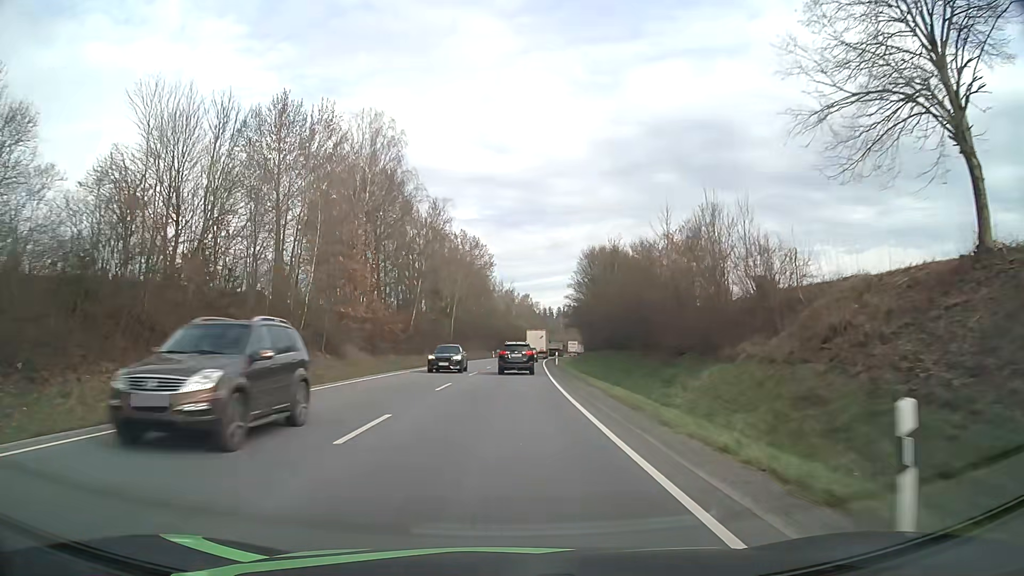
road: primary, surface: asphalt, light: Day
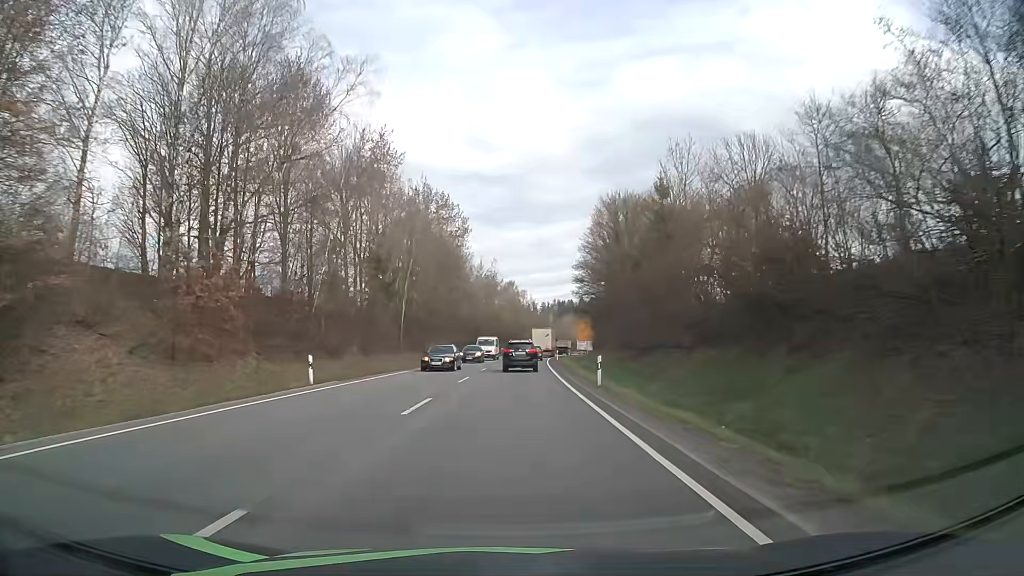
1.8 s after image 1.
(+0.3, +32.3) m; +1°
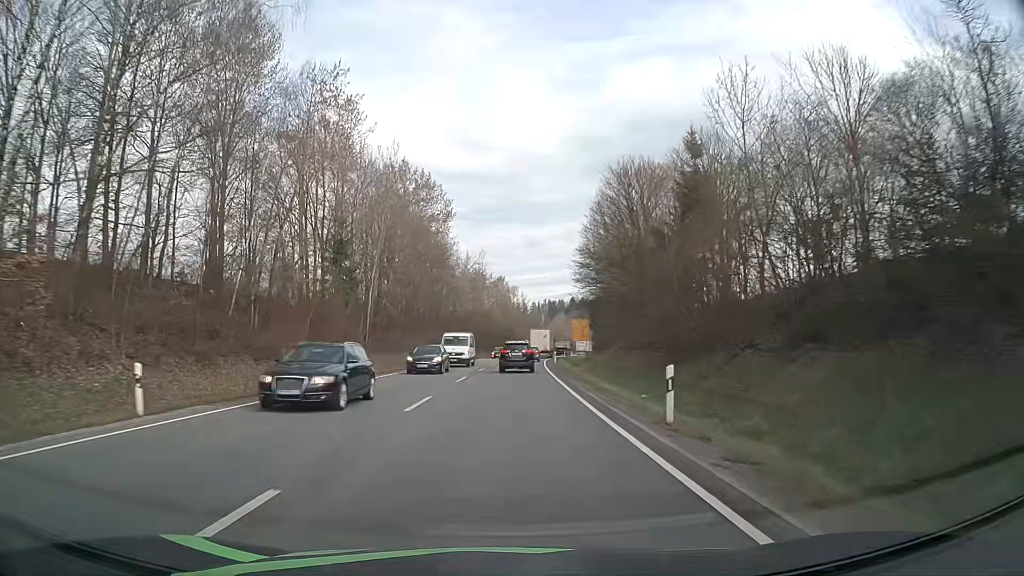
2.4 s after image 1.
(+0.1, +11.2) m; +1°
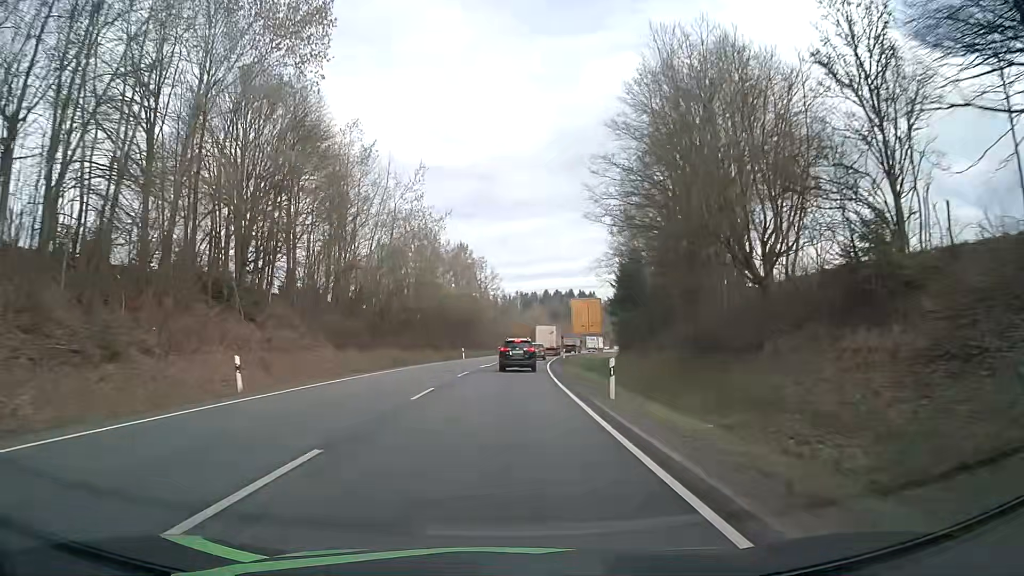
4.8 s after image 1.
(+1.0, +46.1) m; +2°
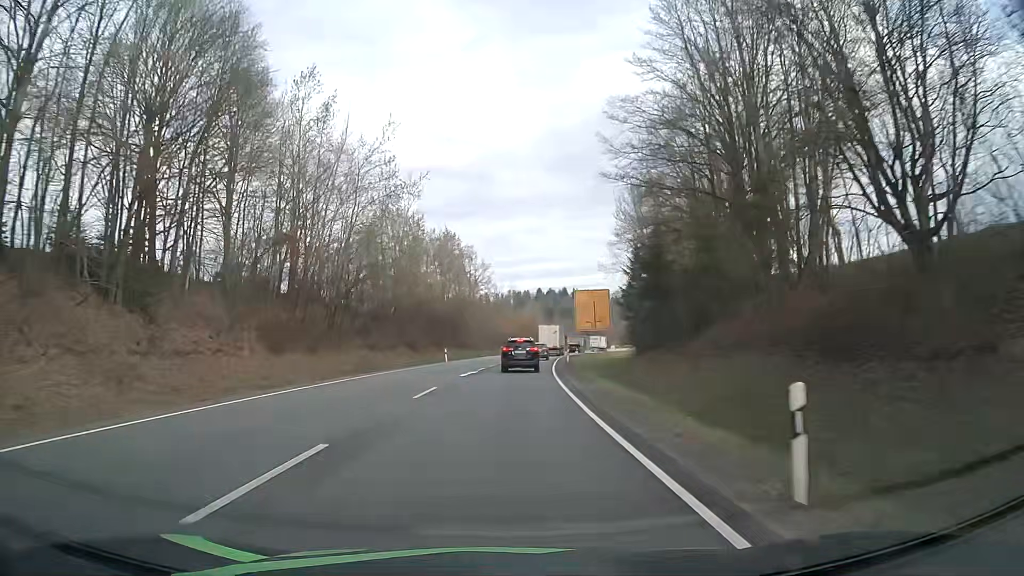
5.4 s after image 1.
(+0.1, +11.6) m; +1°
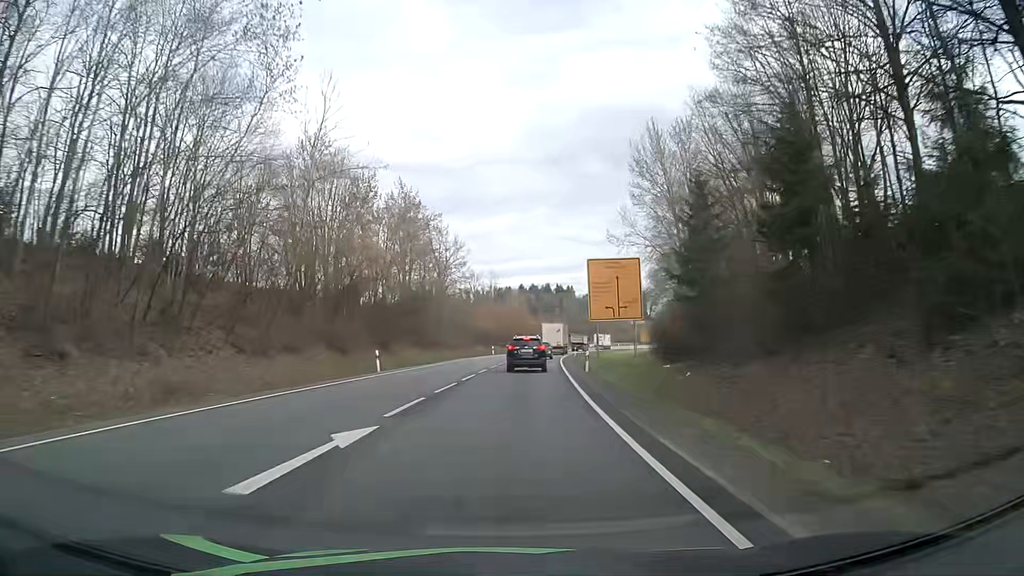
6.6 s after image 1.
(+0.2, +22.9) m; +2°
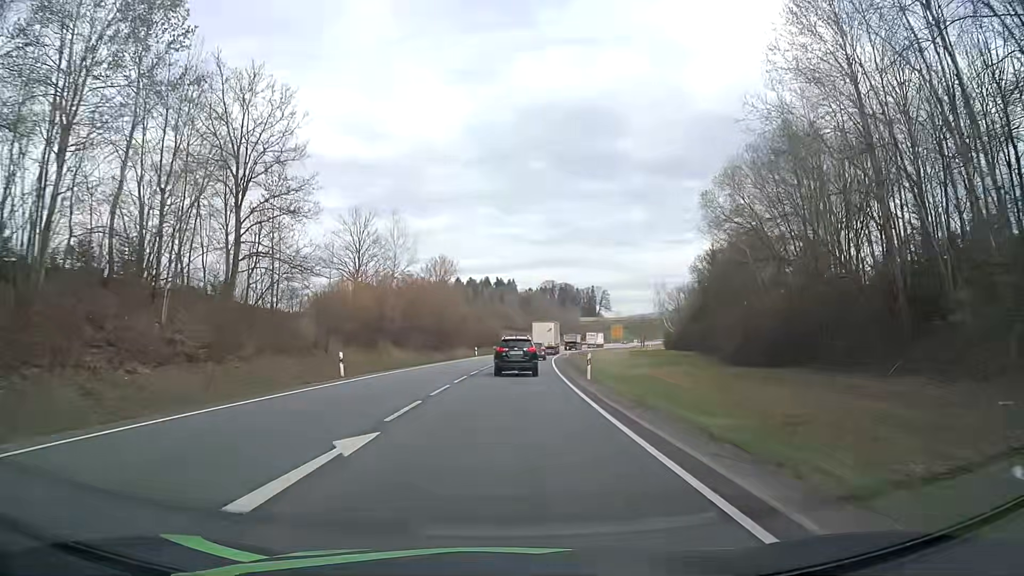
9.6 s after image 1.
(+2.2, +54.4) m; +5°
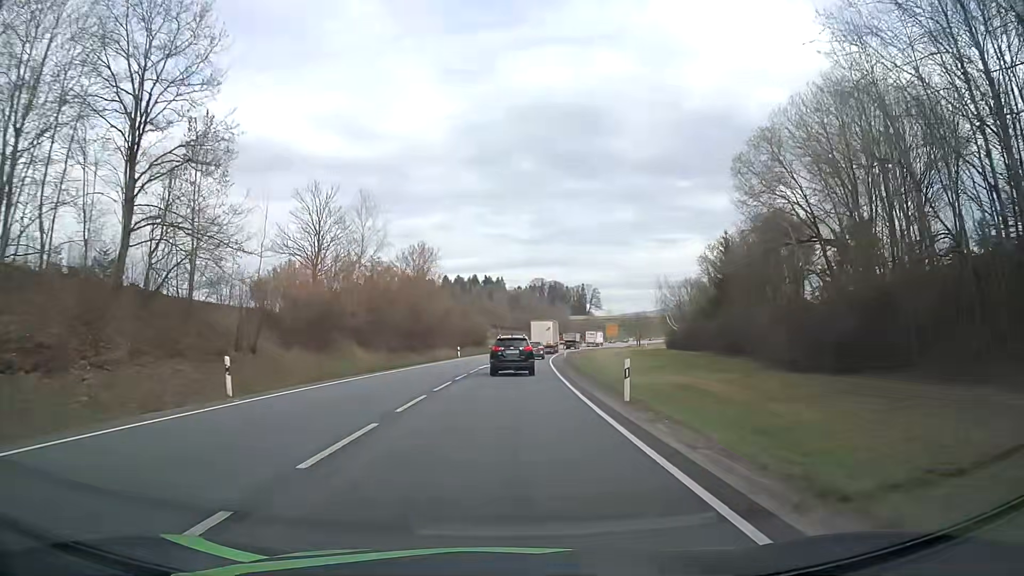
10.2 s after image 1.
(+0.1, +10.6) m; +1°
(0, +10) (0, +20) (+1, +30) (+1, +40) (+2, +50) (+2, +60) (+3, +70) (+4, +80) (+5, +90) (+7, +100) m
